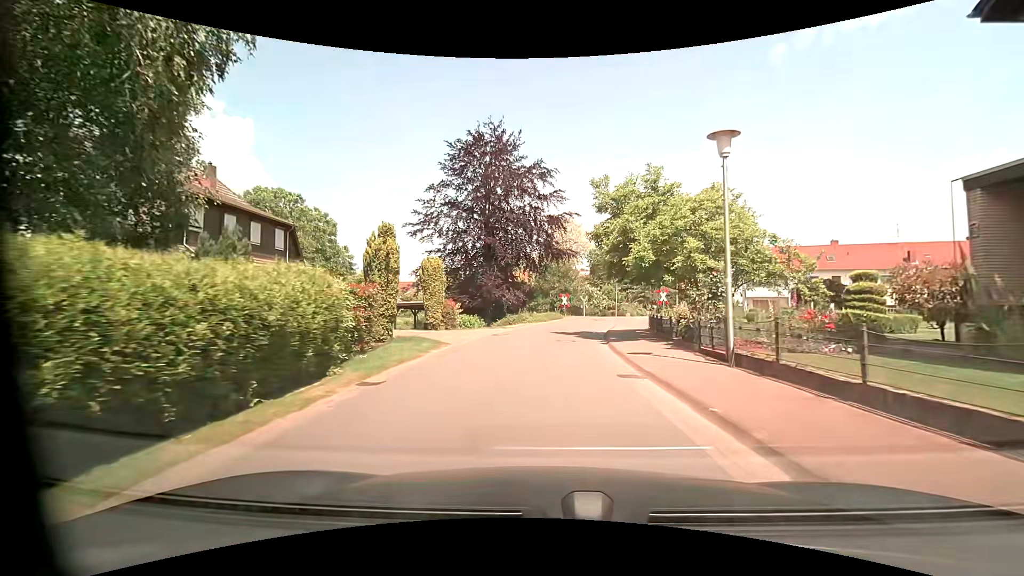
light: Day
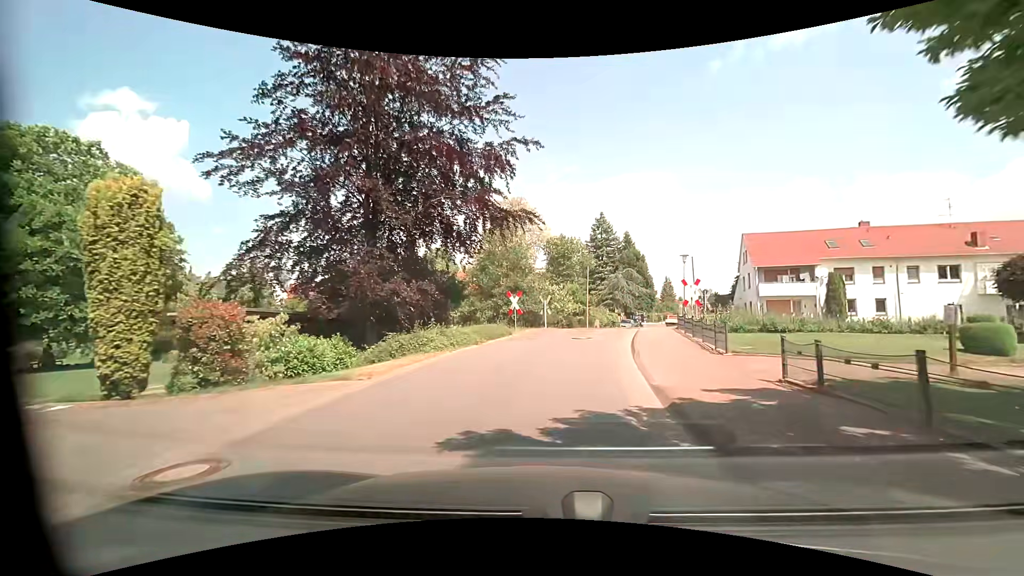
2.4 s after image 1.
(+0.7, +18.7) m; +6°
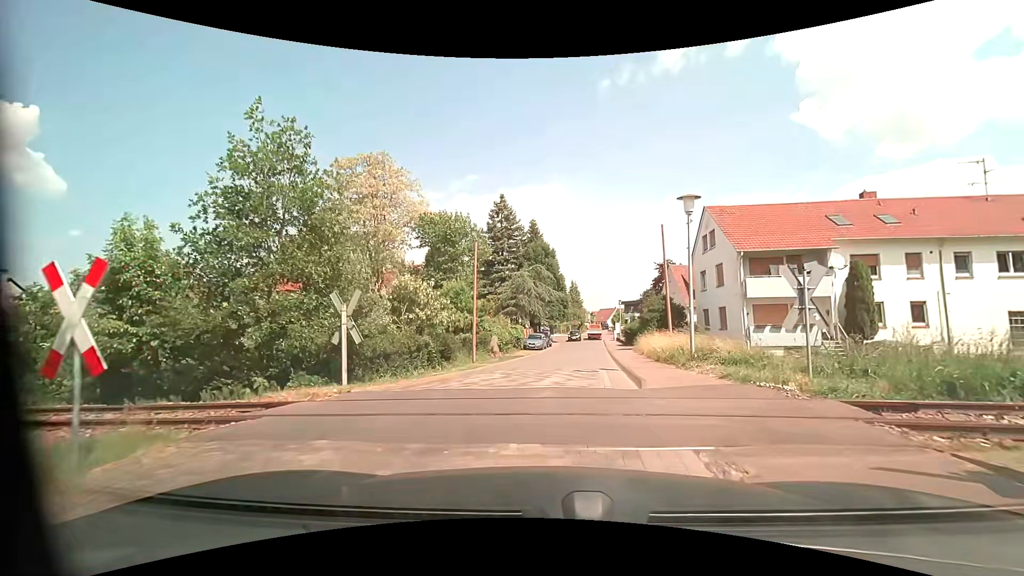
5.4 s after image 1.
(+1.7, +20.2) m; +10°
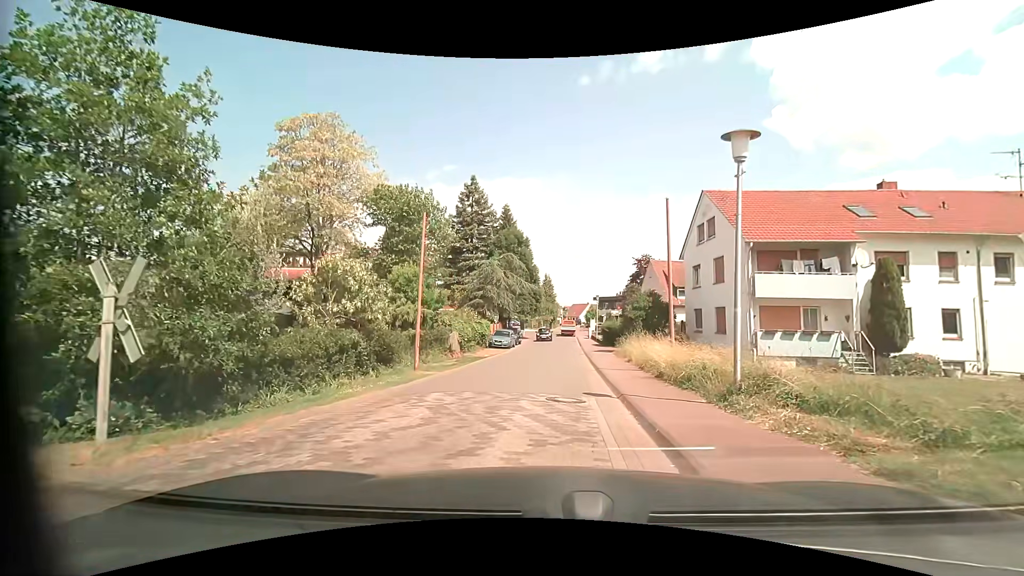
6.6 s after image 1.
(+0.1, +5.4) m; +3°
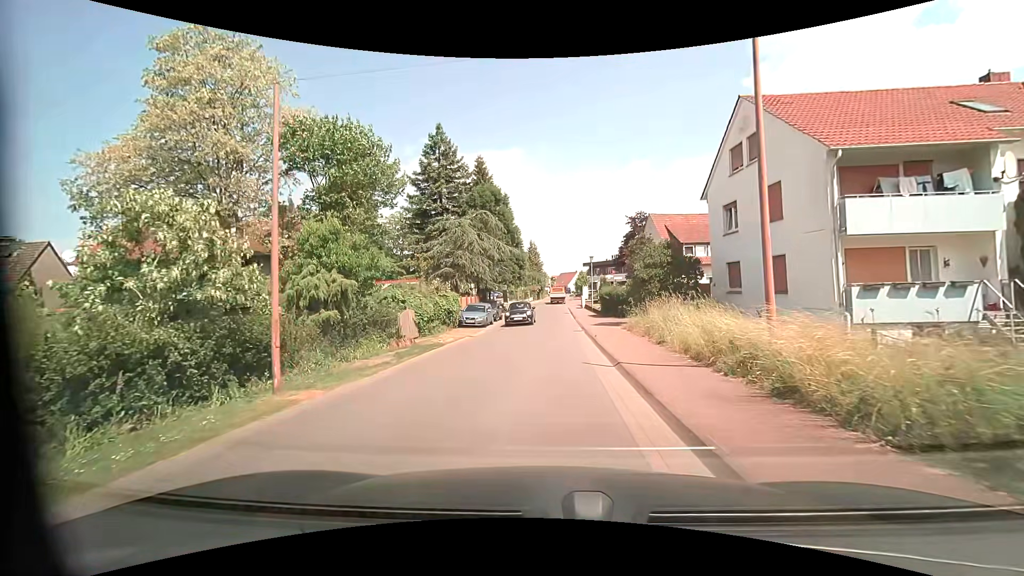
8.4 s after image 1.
(+0.3, +8.8) m; +2°
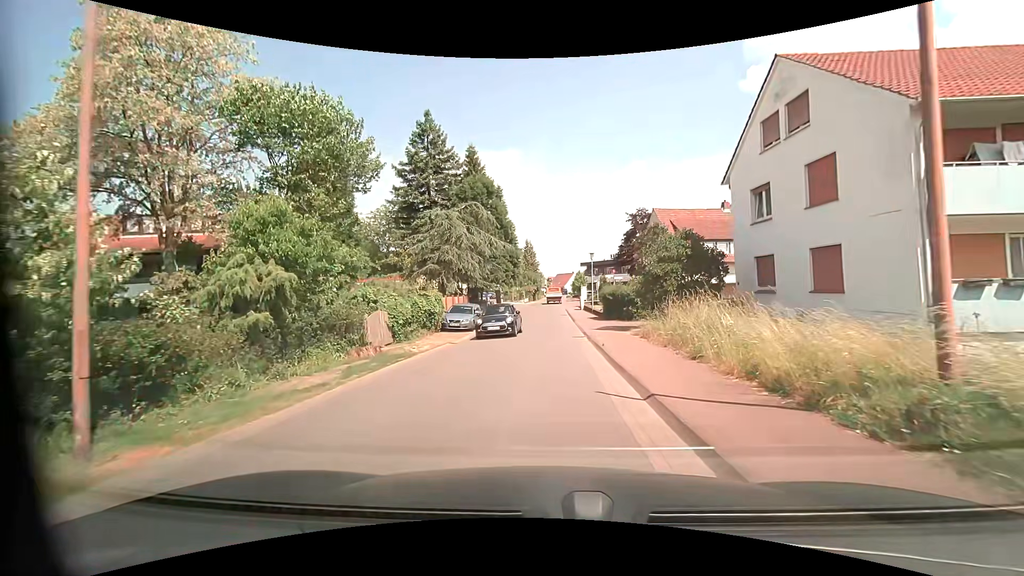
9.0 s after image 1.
(0.0, +3.9) m; +1°
